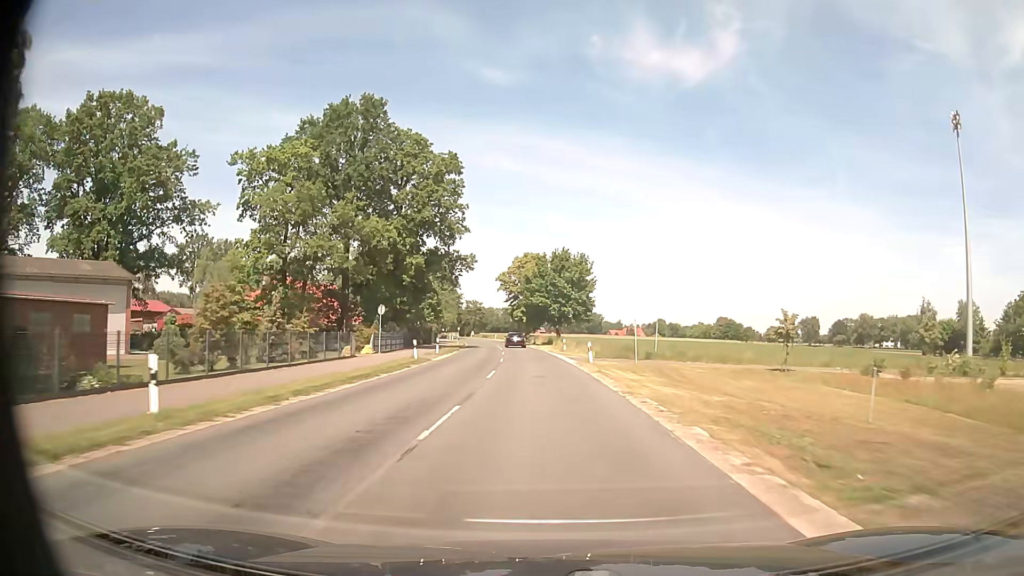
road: secondary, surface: asphalt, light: Day
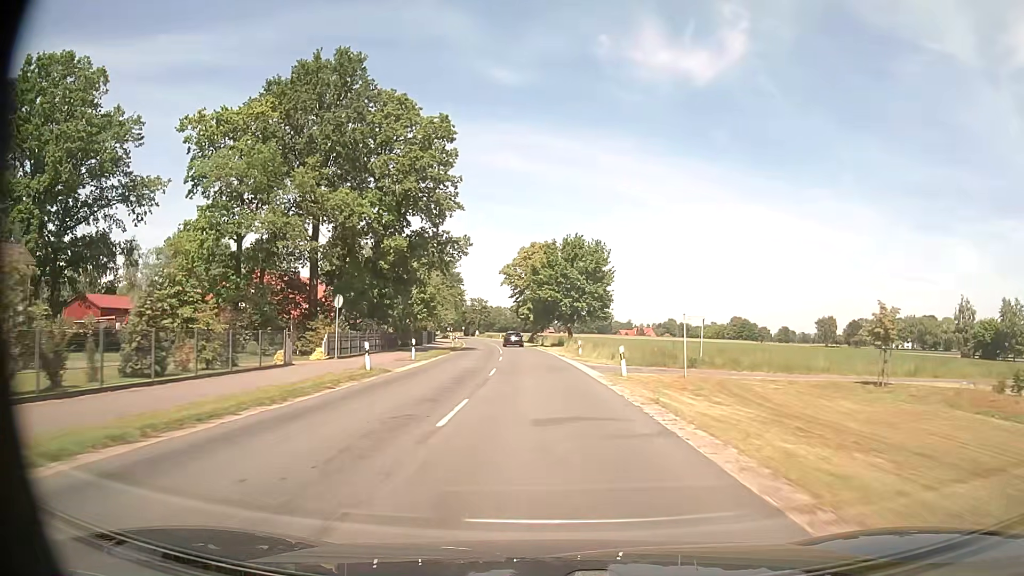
(-0.1, +10.9) m; -1°
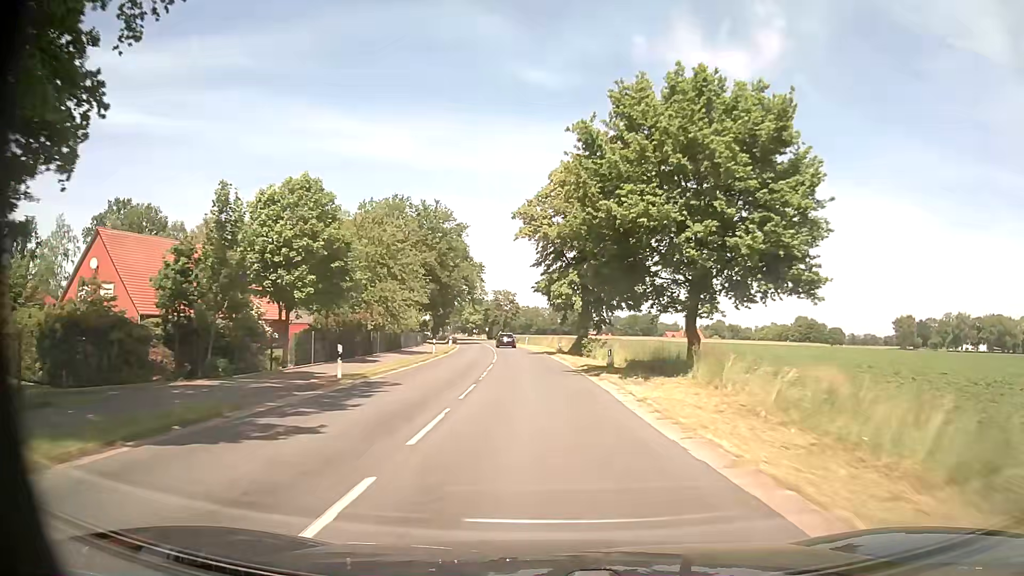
(-1.1, +43.6) m; -3°
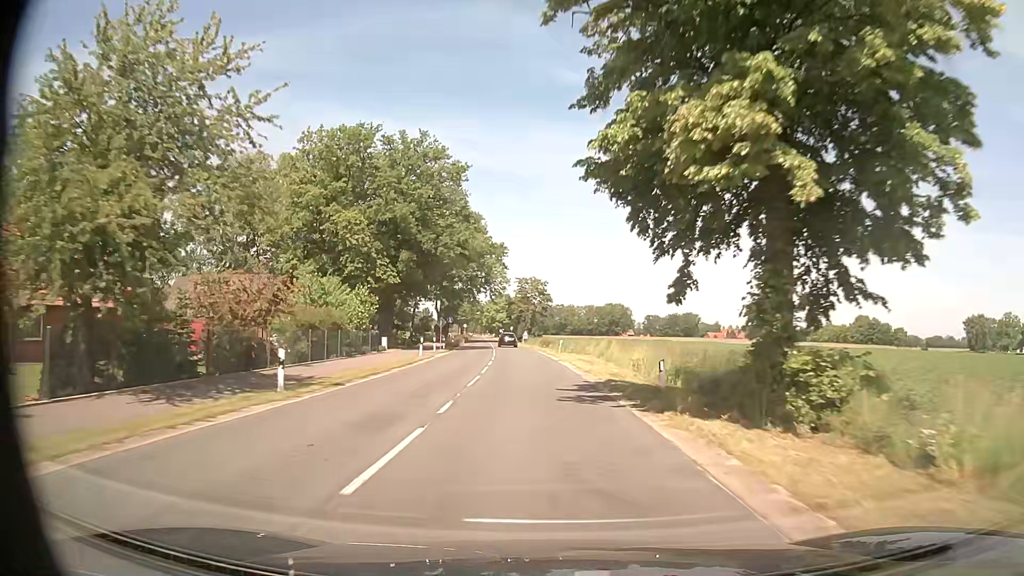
(-0.9, +32.7) m; -3°
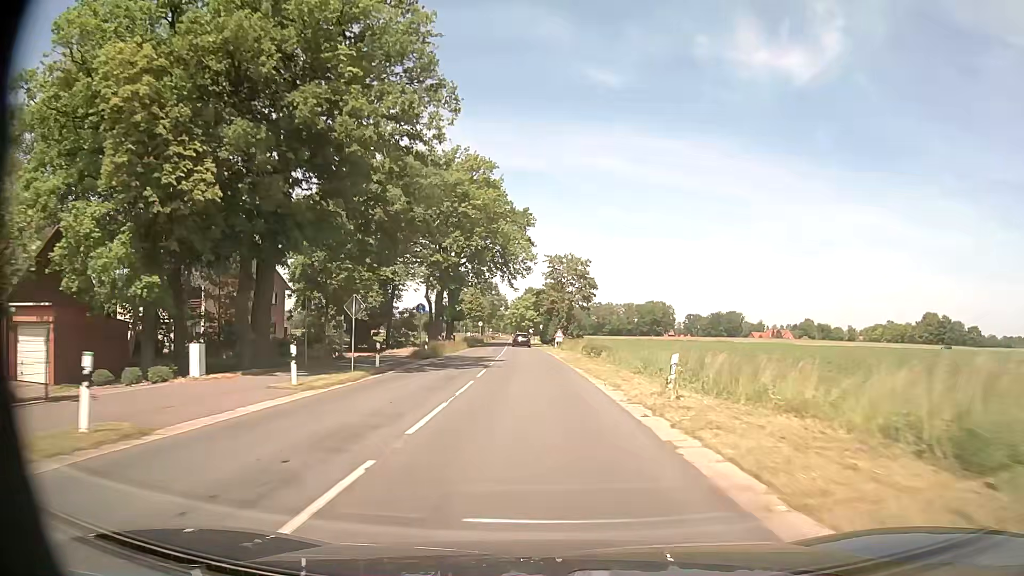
(-0.7, +32.7) m; -3°
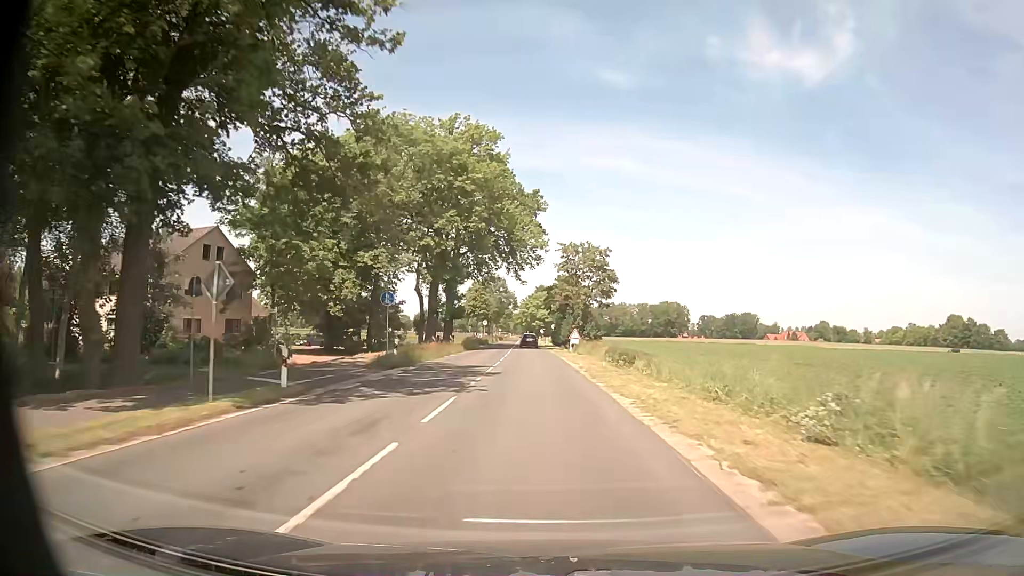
(-0.1, +10.9) m; -1°
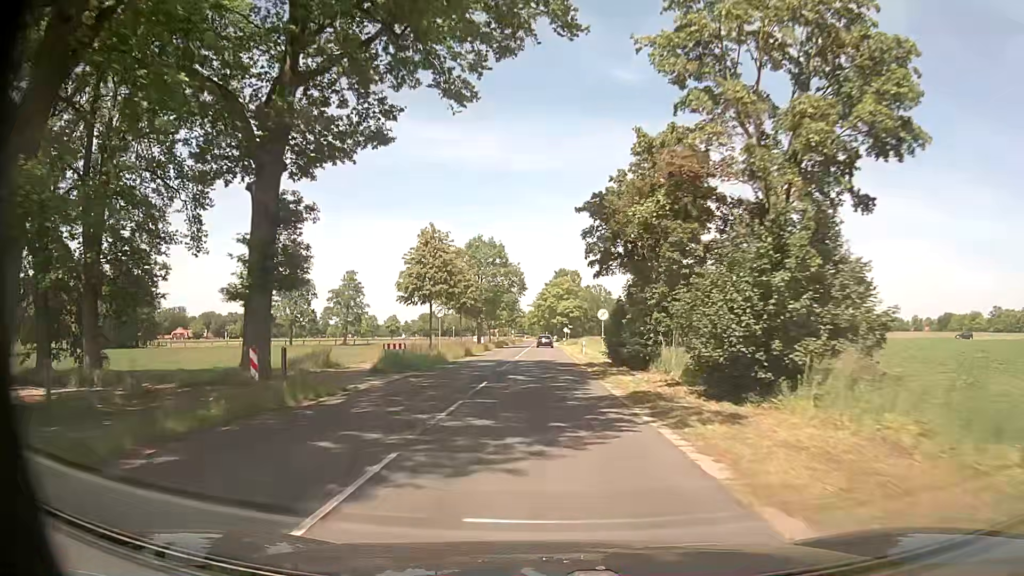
(-1.1, +54.6) m; -2°
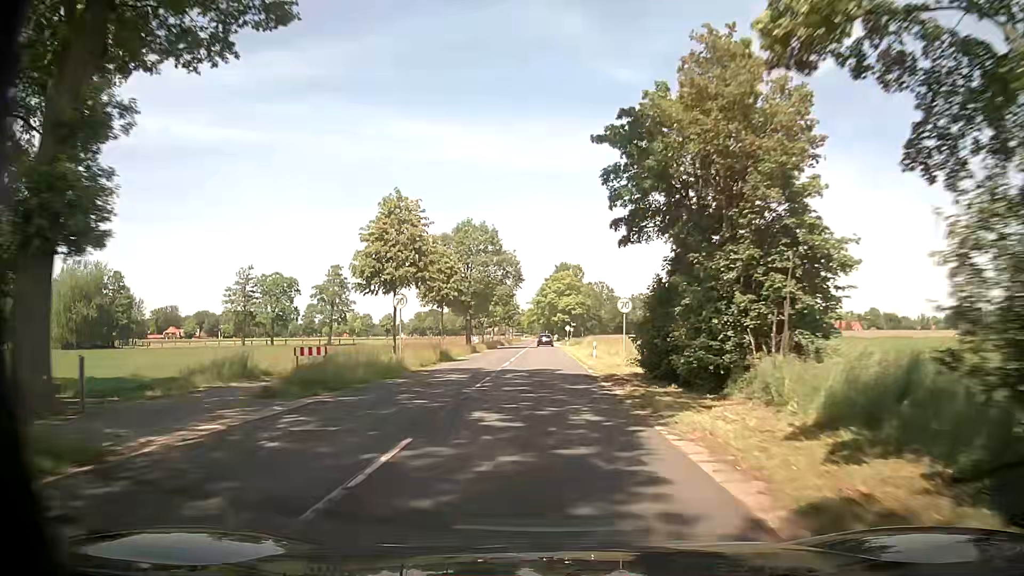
(0.0, +10.9) m; 0°
(0, +10) (0, +20) (0, +30) (0, +40) (0, +50) (0, +60) (0, +70) (+1, +80) (+1, +90) (+1, +100) m
